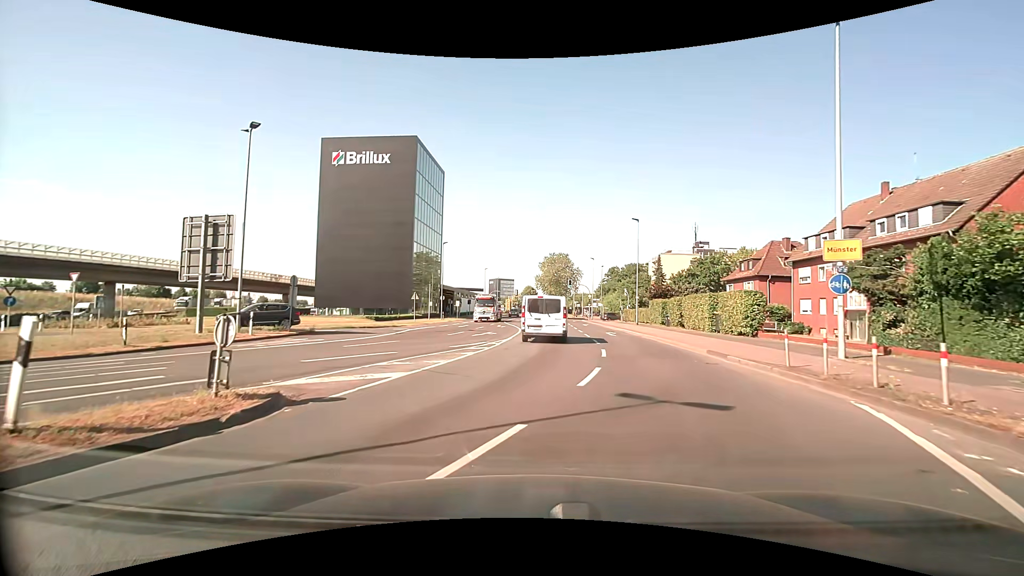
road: secondary_link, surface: asphalt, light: Day
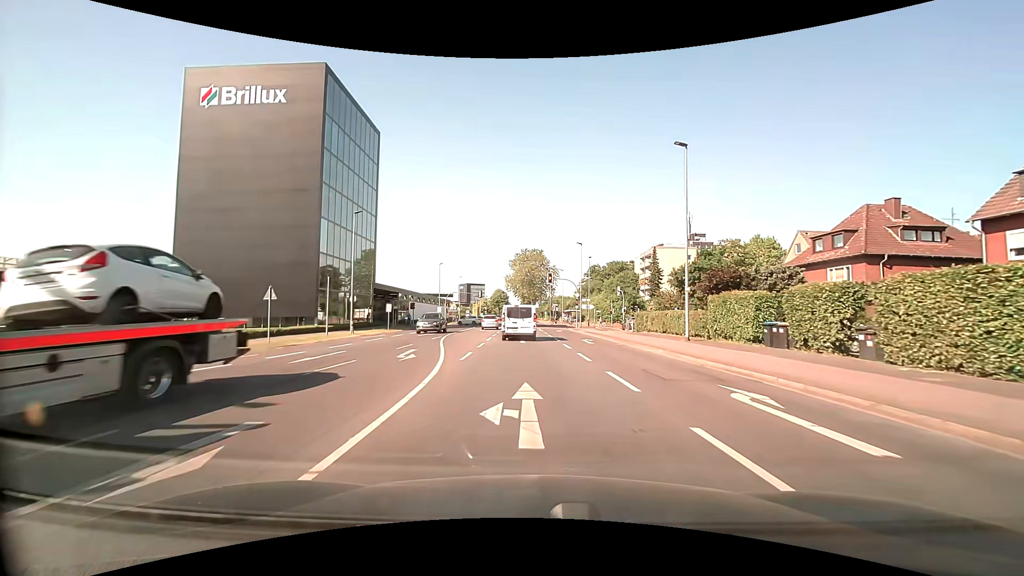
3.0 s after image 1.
(+0.5, +23.9) m; +3°
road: secondary
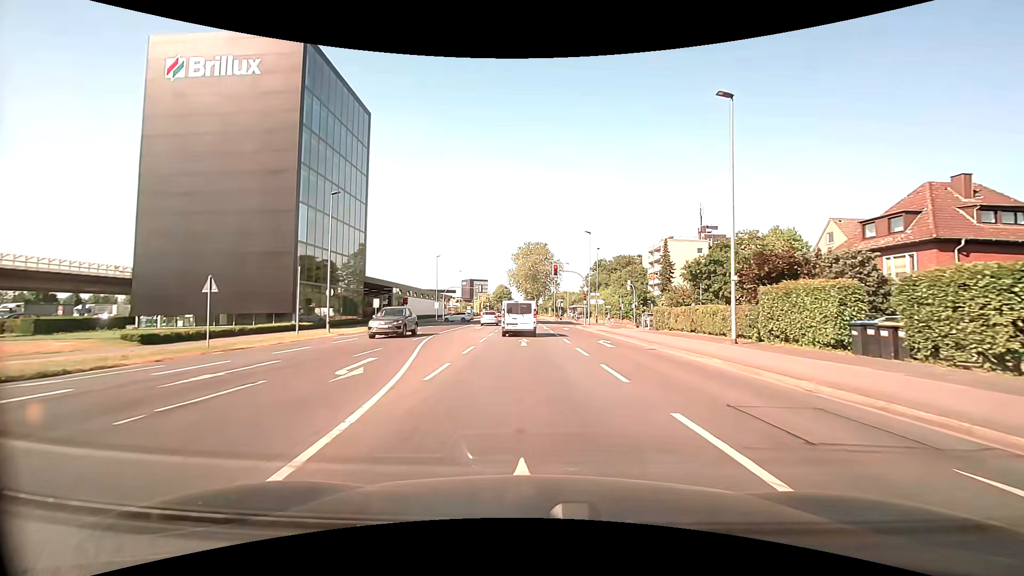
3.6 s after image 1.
(0.0, +5.5) m; -1°
(0, +10) (0, +20) (0, +30) (-1, +40) (-1, +50) (-1, +60) (-1, +70) (-1, +80) (-1, +90) (-2, +100) m
